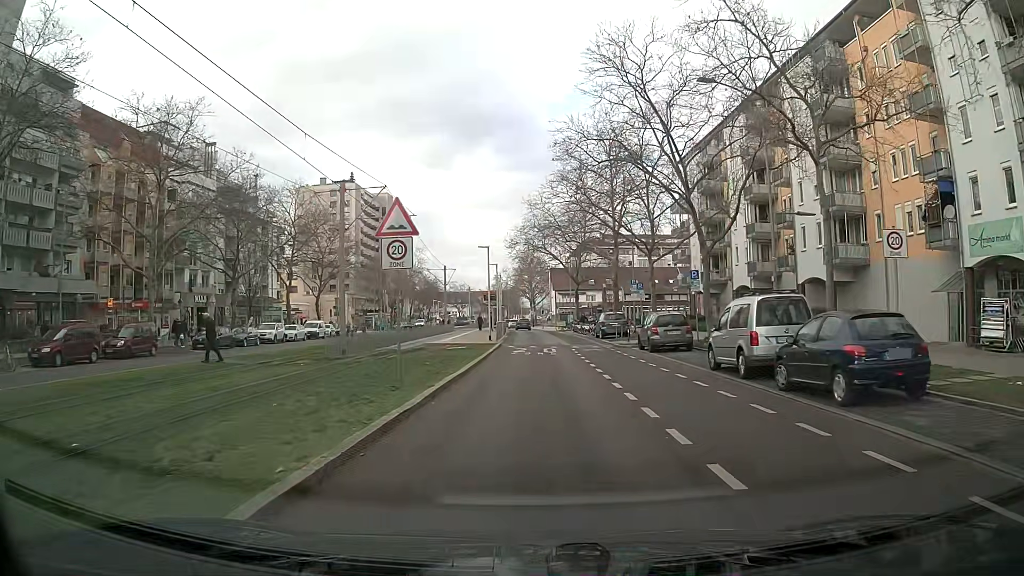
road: tertiary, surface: asphalt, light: Day
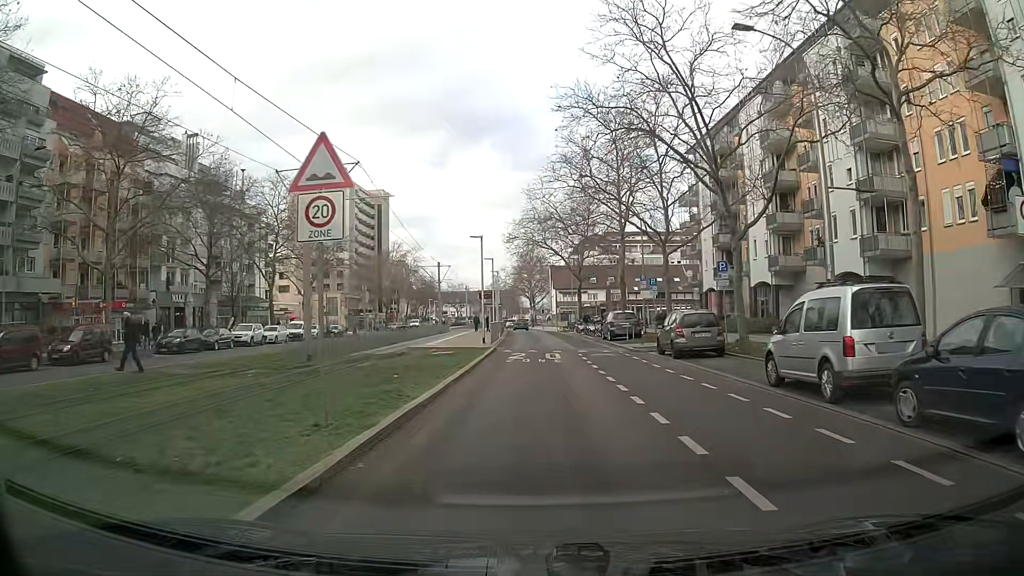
(0.0, +4.6) m; +1°
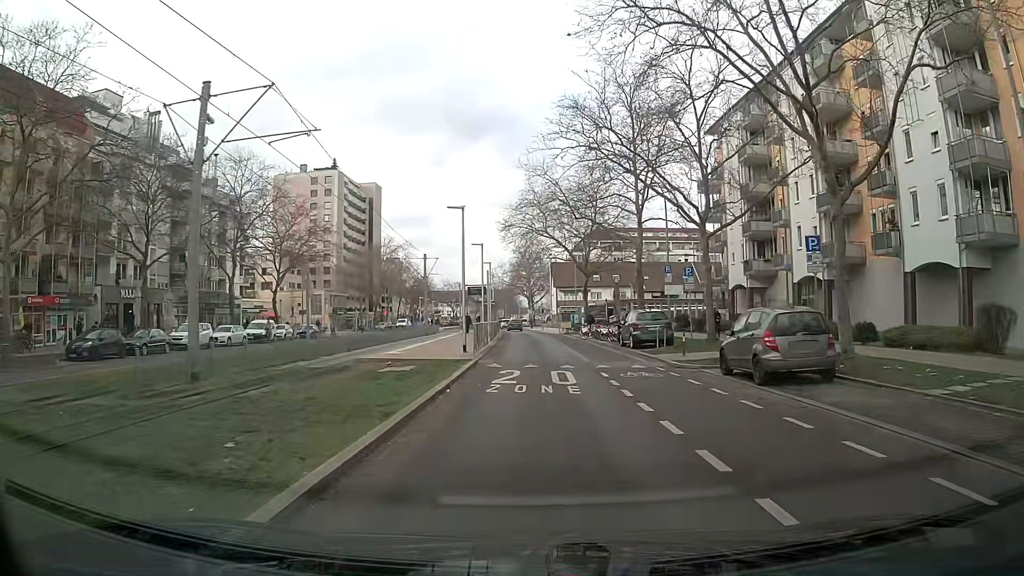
(-0.1, +8.6) m; -2°
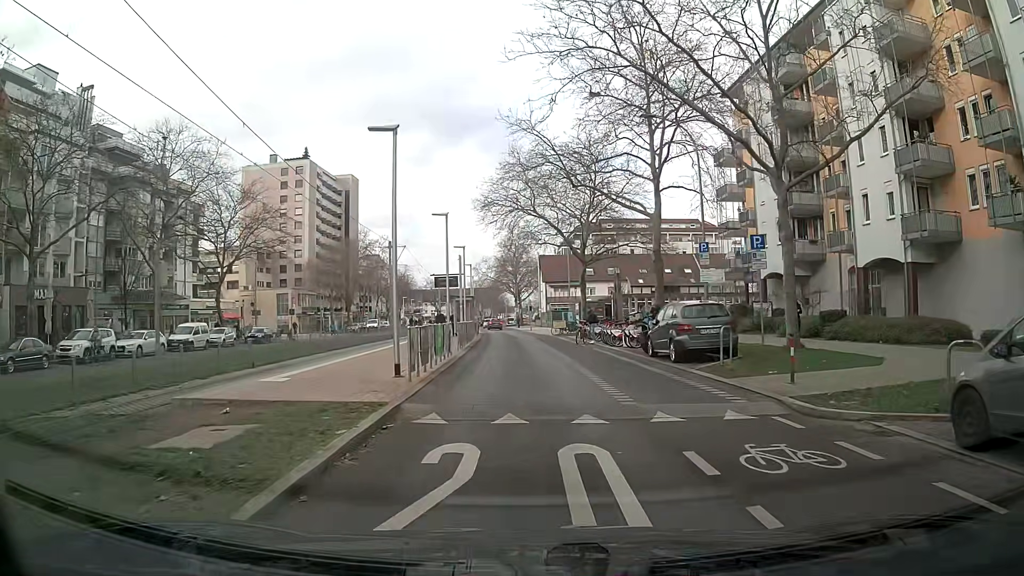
(+0.2, +10.0) m; +3°
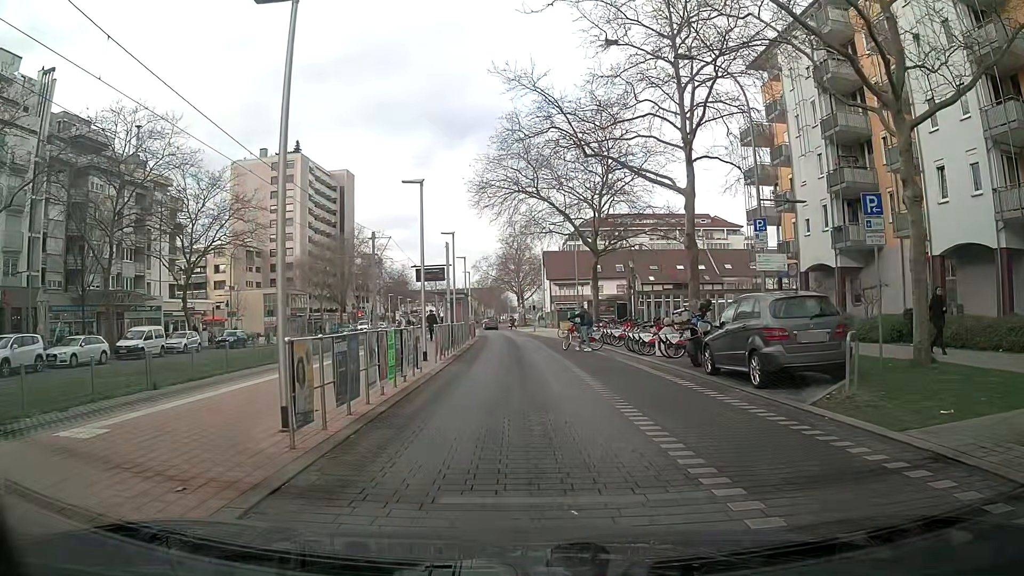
(-0.1, +6.3) m; -1°
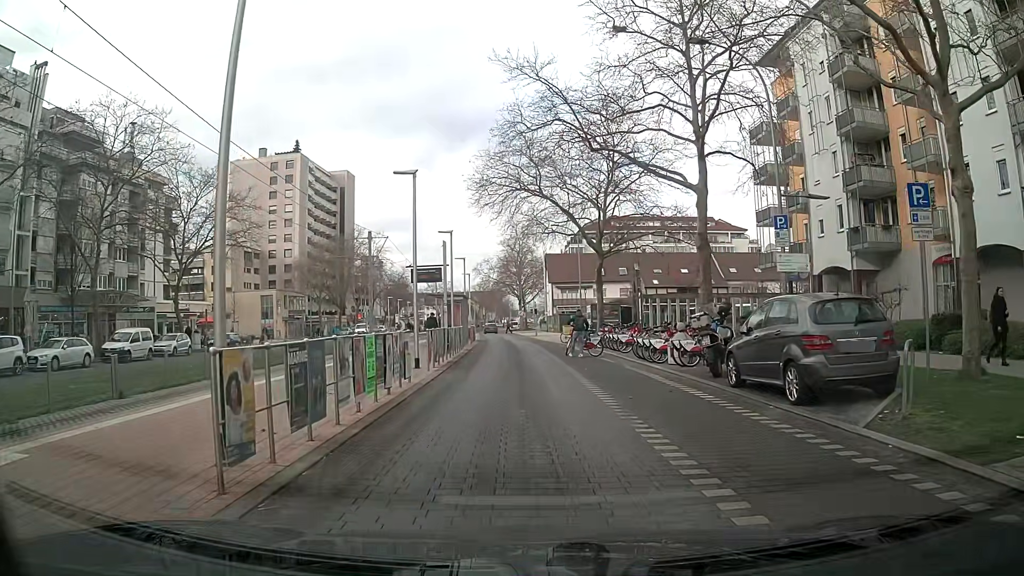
(0.0, +1.6) m; -1°
